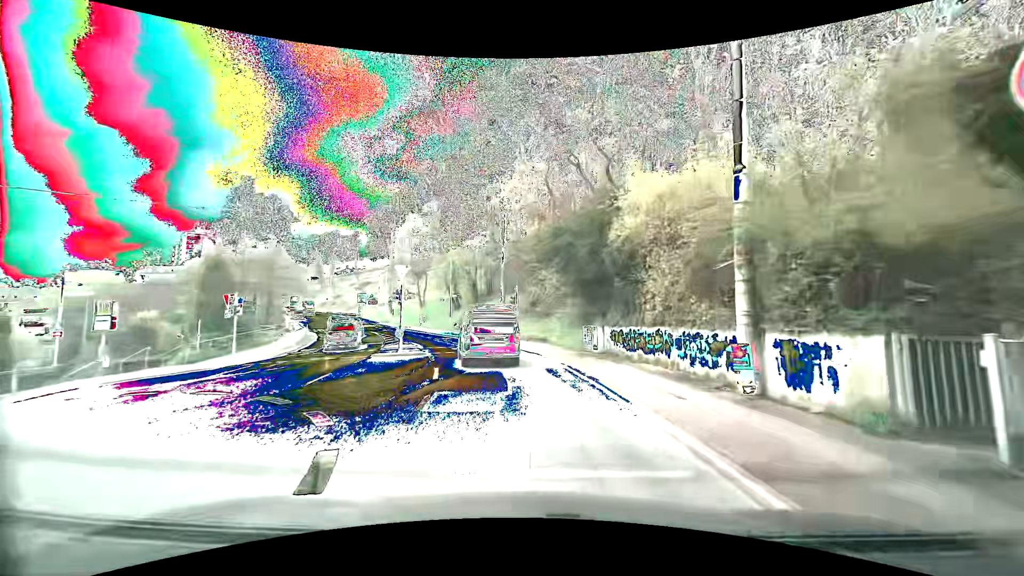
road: secondary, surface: asphalt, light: Day
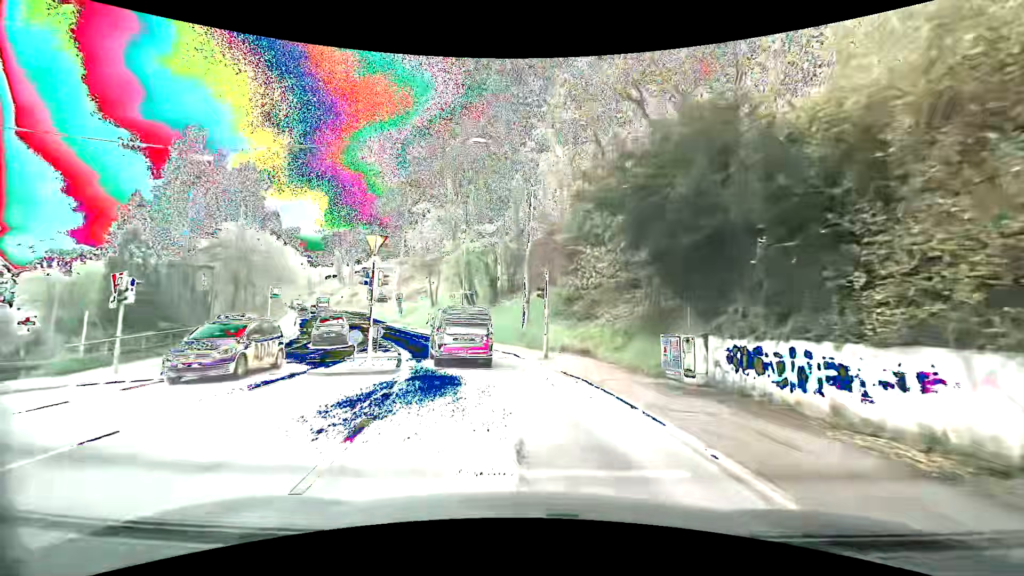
(0.0, +9.1) m; -1°
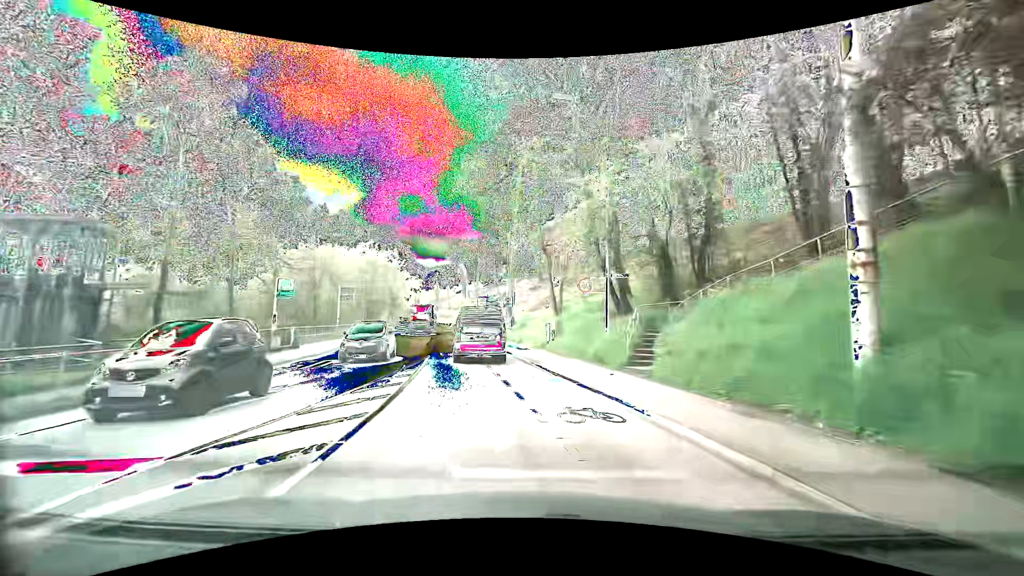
(-2.5, +19.7) m; -17°
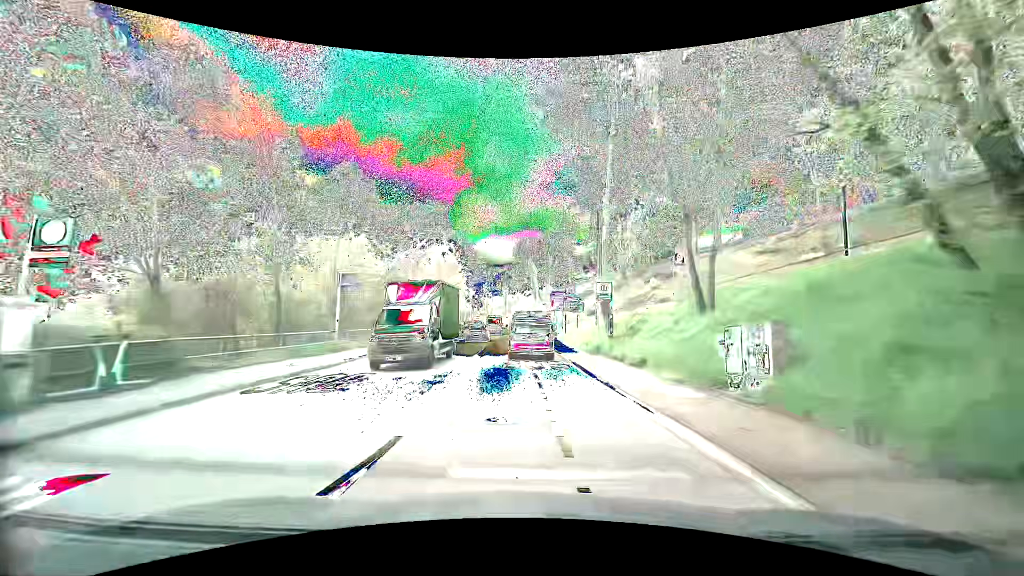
(-1.0, +15.9) m; -7°
(0, +10) (0, +20) (0, +30) (-1, +40) (-1, +50) (-1, +60) (-1, +70) (-2, +80) (-2, +90) (-3, +100) m
